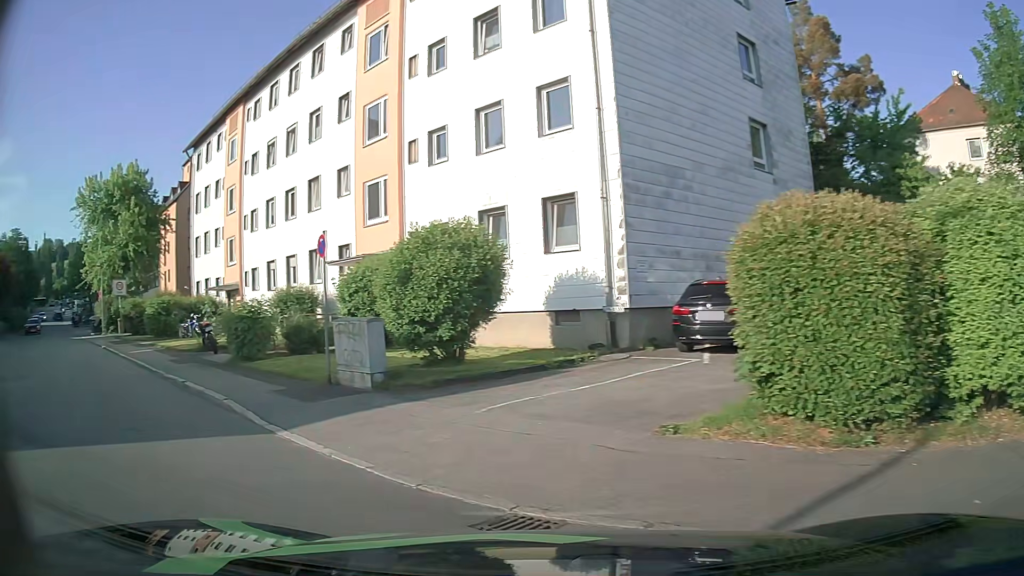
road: residential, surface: asphalt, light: Day
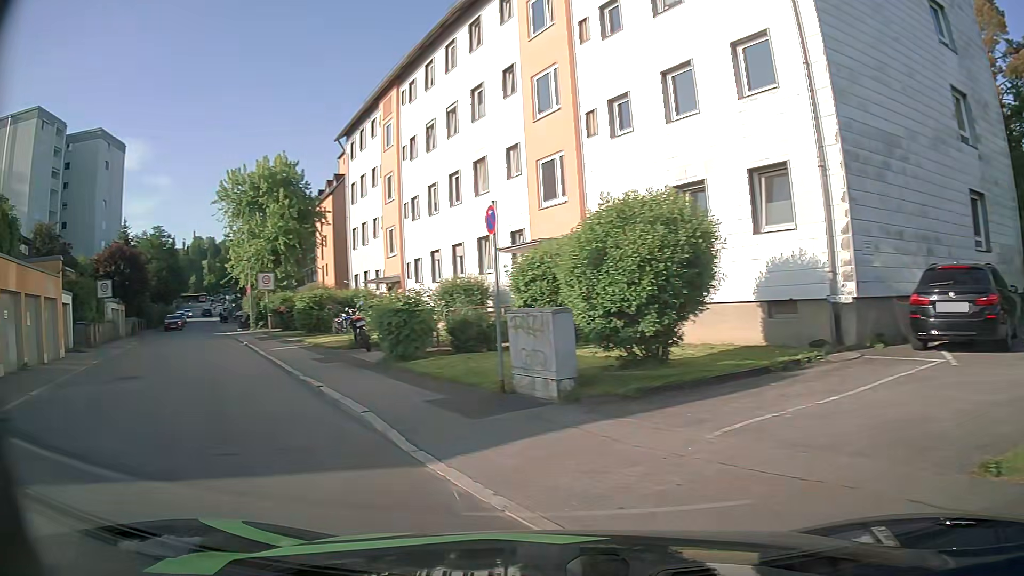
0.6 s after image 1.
(-0.2, +2.4) m; -12°
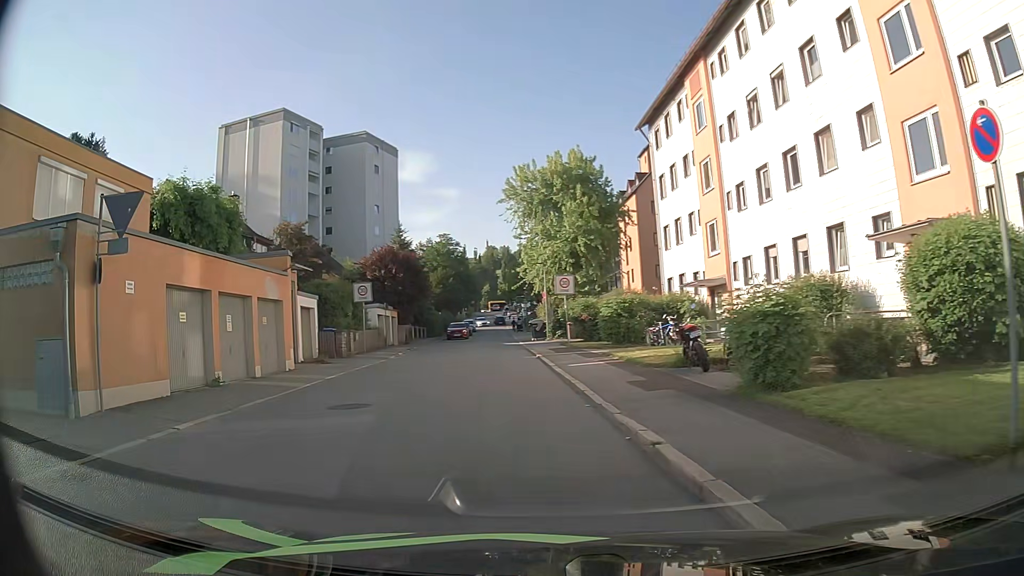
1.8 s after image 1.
(-1.3, +4.8) m; -27°
